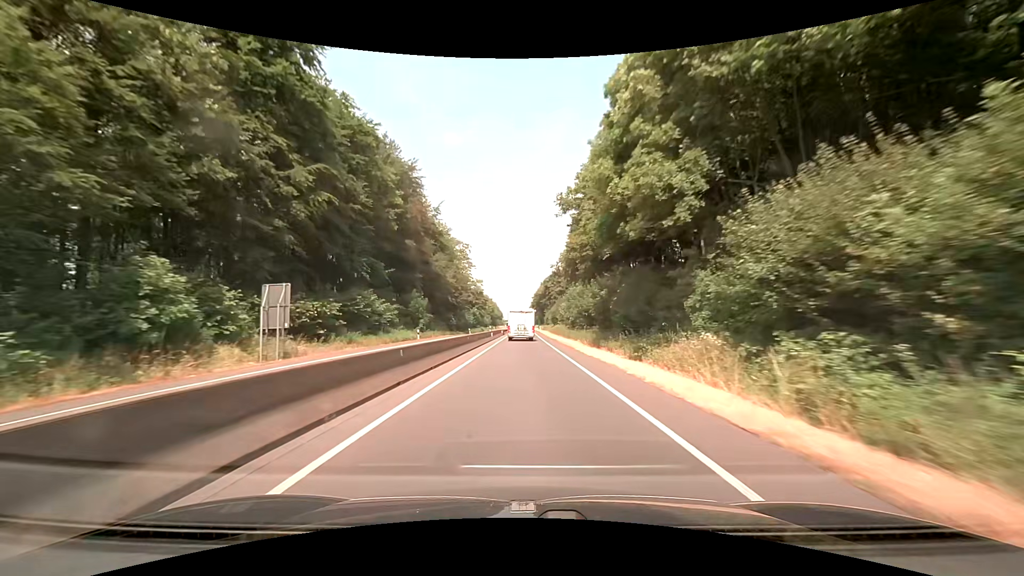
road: trunk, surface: asphalt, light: Day
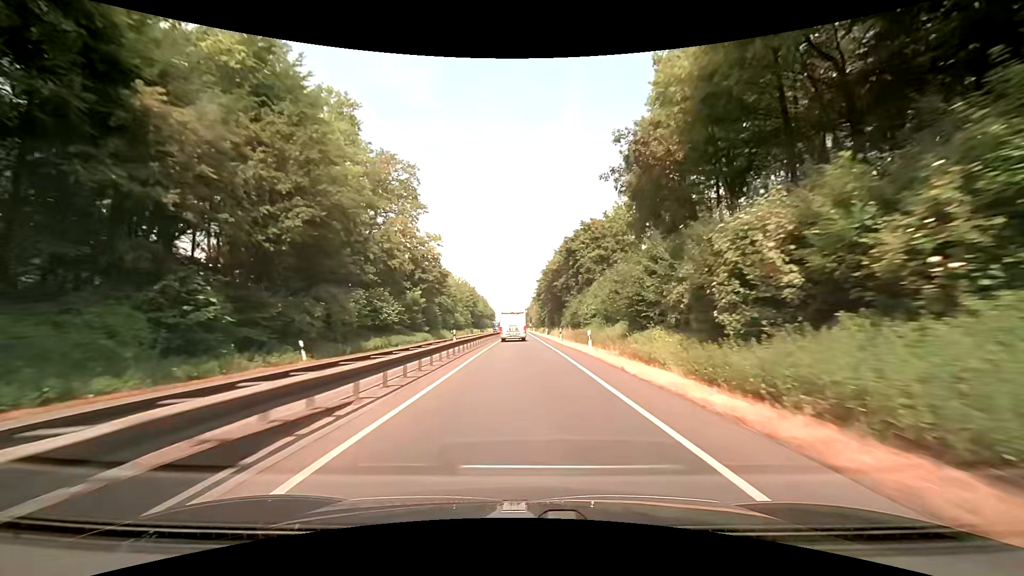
(-0.2, +72.1) m; 0°
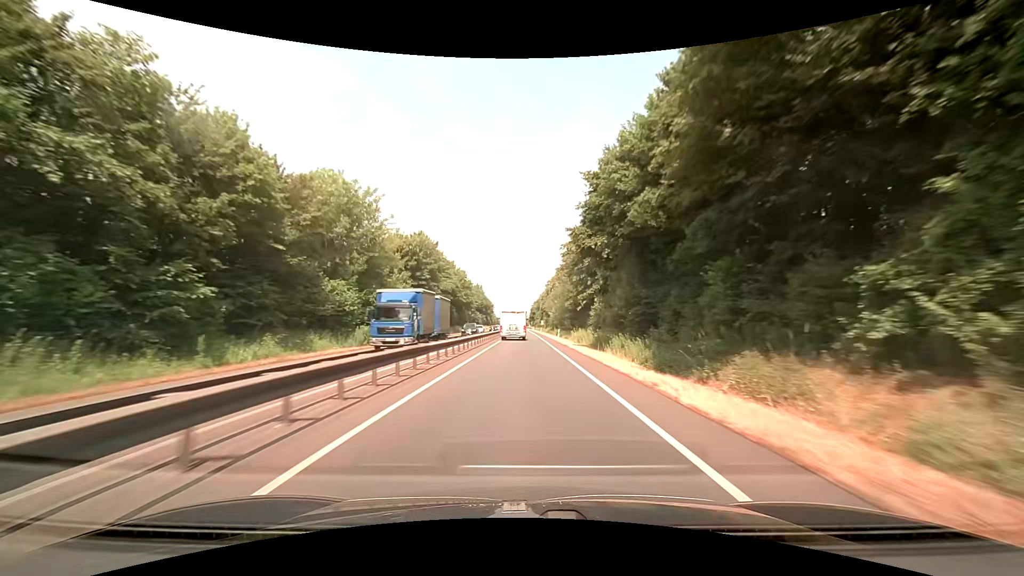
(-0.3, +73.0) m; -1°
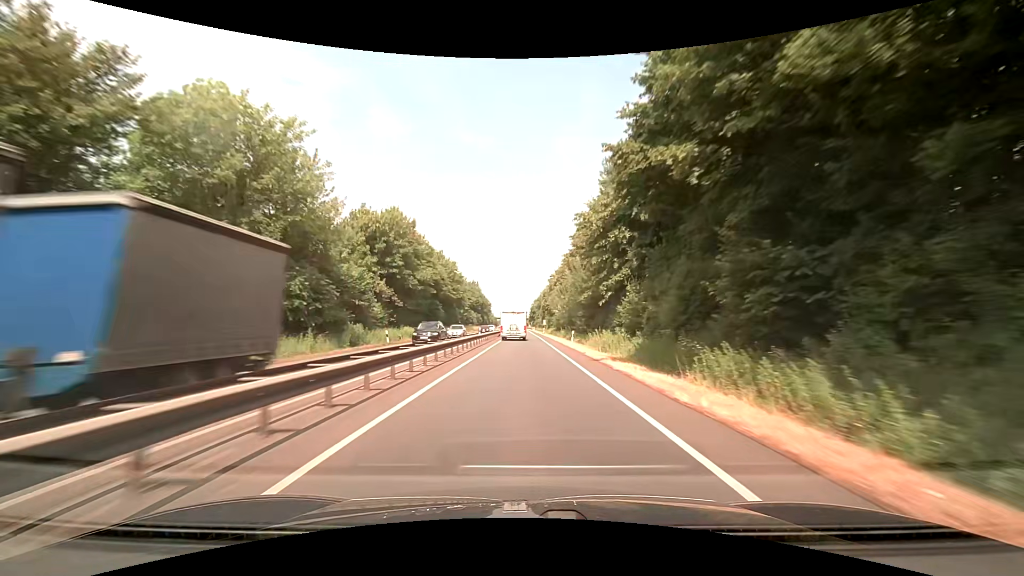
(0.0, +14.7) m; 0°
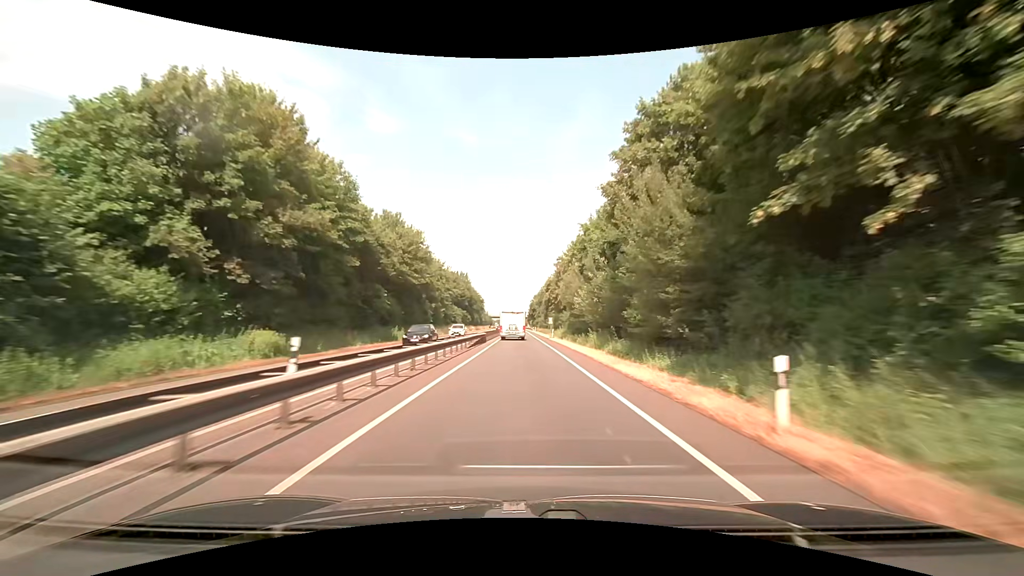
(0.0, +29.6) m; 0°
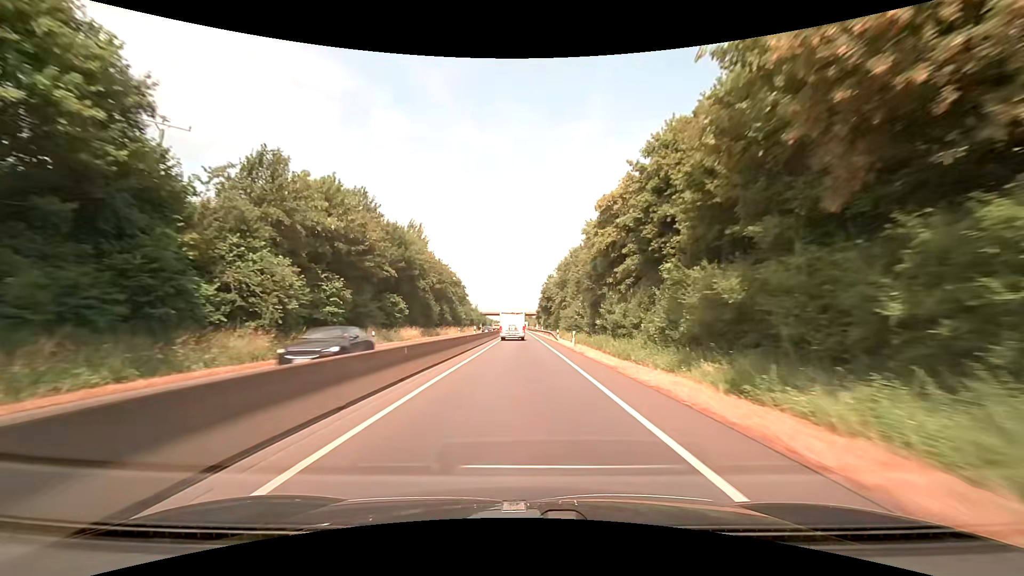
(-0.4, +74.9) m; -1°
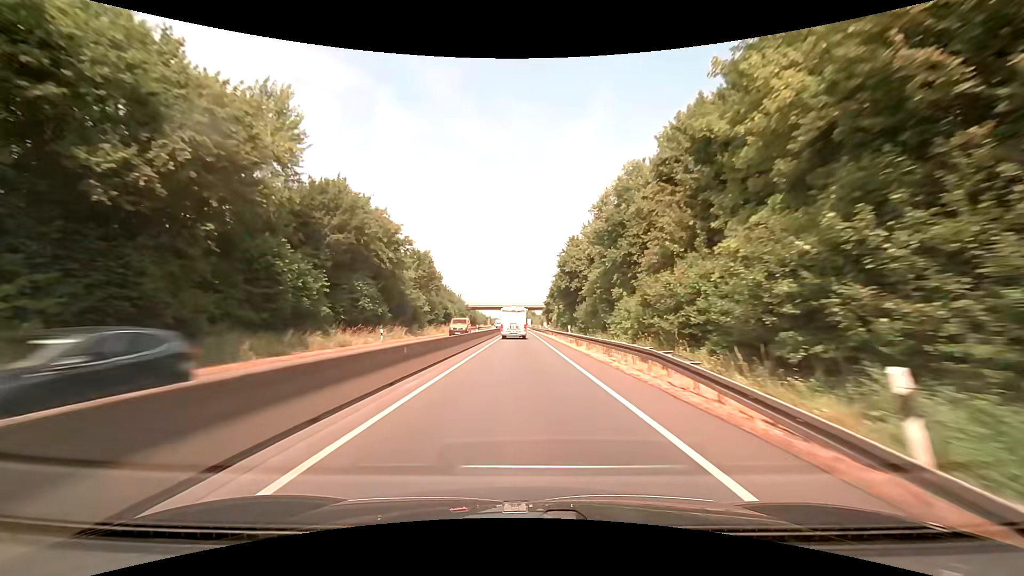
(-0.1, +45.3) m; 0°
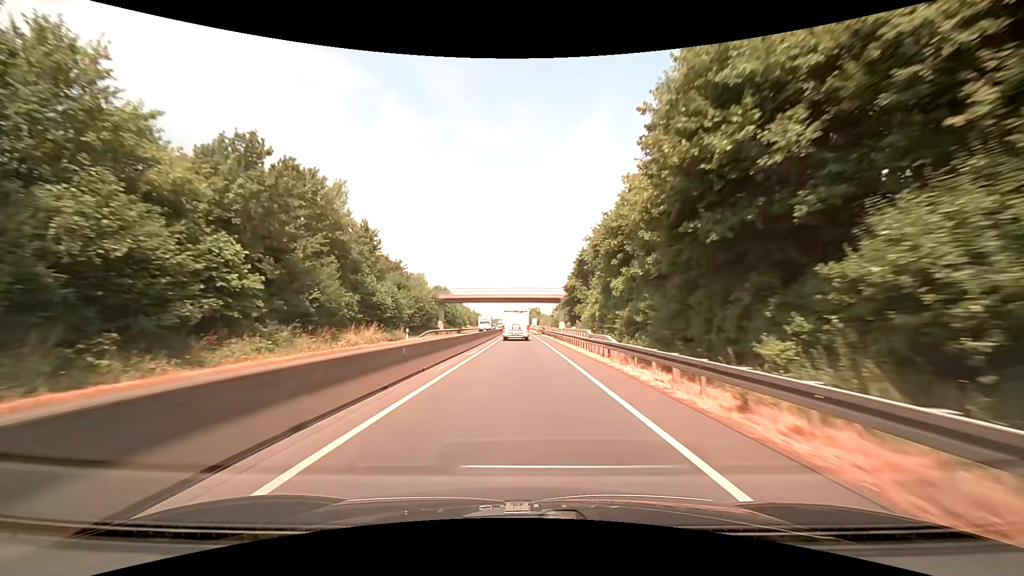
(0.0, +44.7) m; 0°
(0, +10) (0, +20) (0, +30) (0, +40) (0, +50) (0, +60) (-1, +70) (-1, +80) (-1, +90) (-1, +100) m
